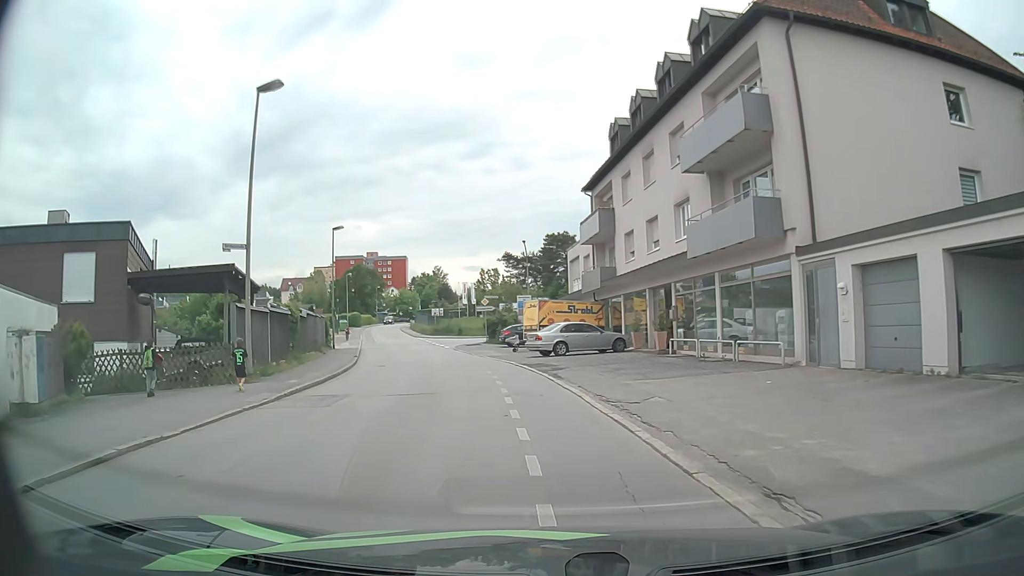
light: Day
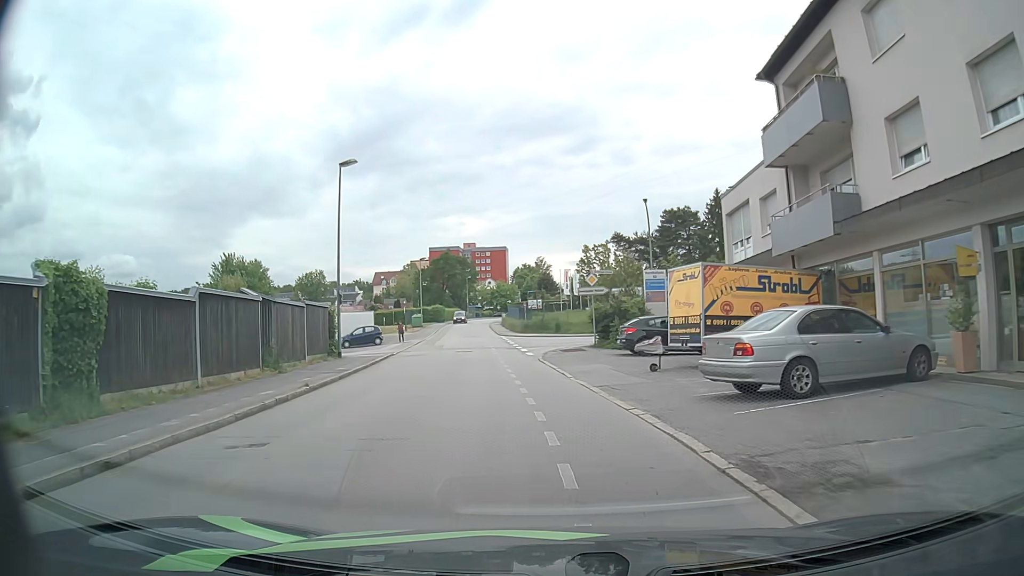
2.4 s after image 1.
(-1.6, +18.5) m; -10°
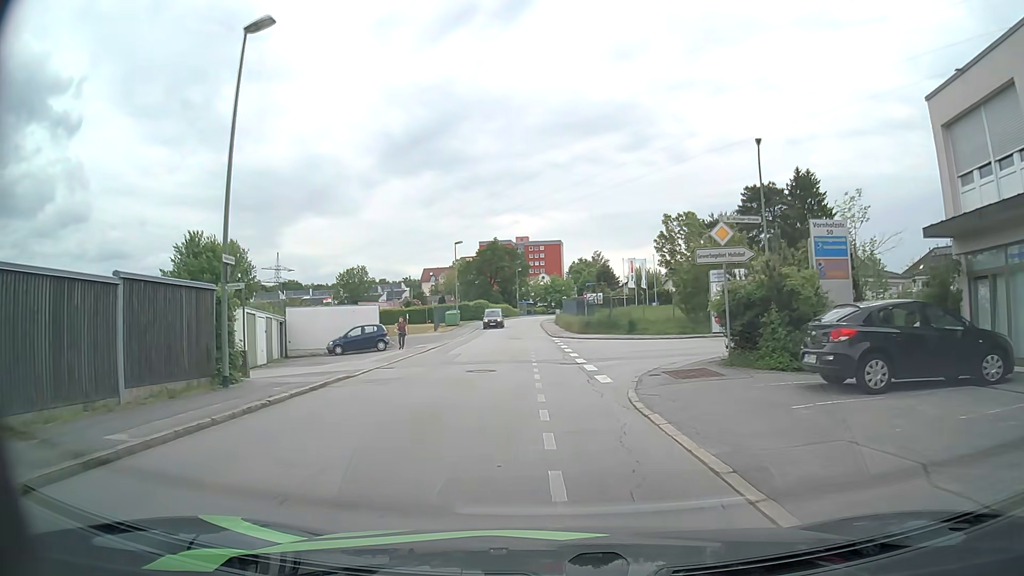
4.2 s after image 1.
(-0.5, +14.5) m; -4°
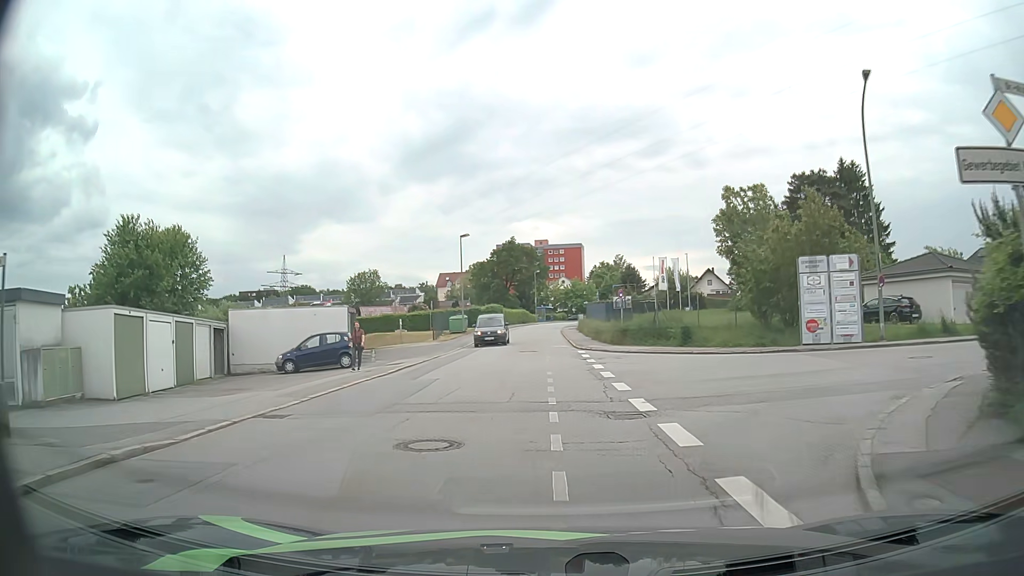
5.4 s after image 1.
(-0.2, +9.9) m; -2°
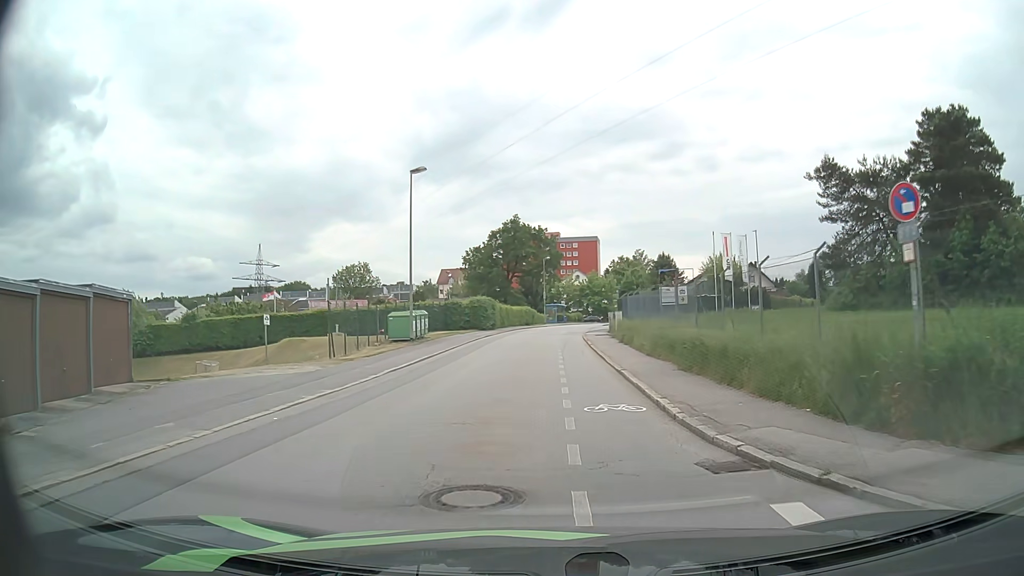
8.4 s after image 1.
(-0.5, +24.8) m; -1°
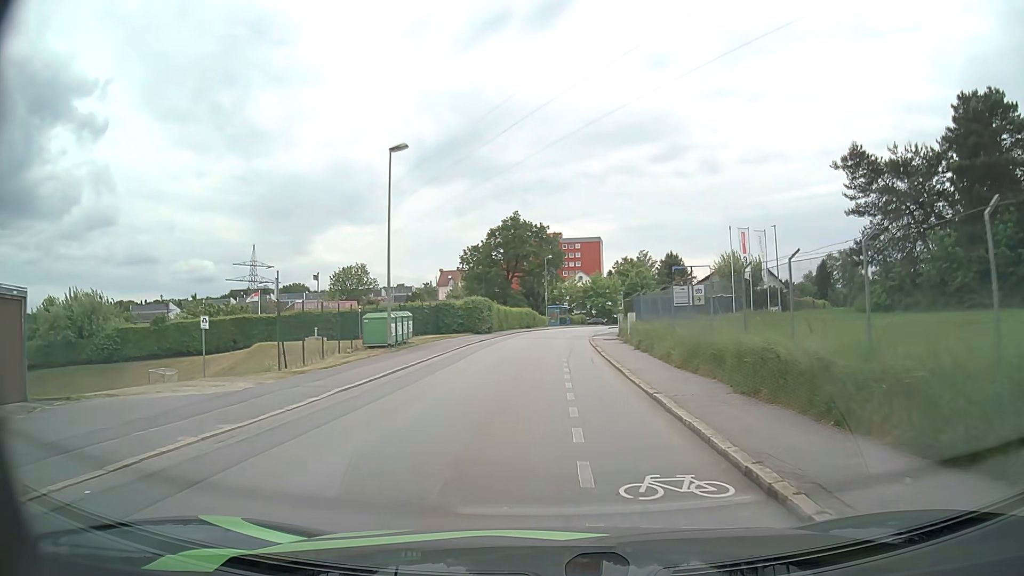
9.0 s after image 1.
(0.0, +4.7) m; 0°
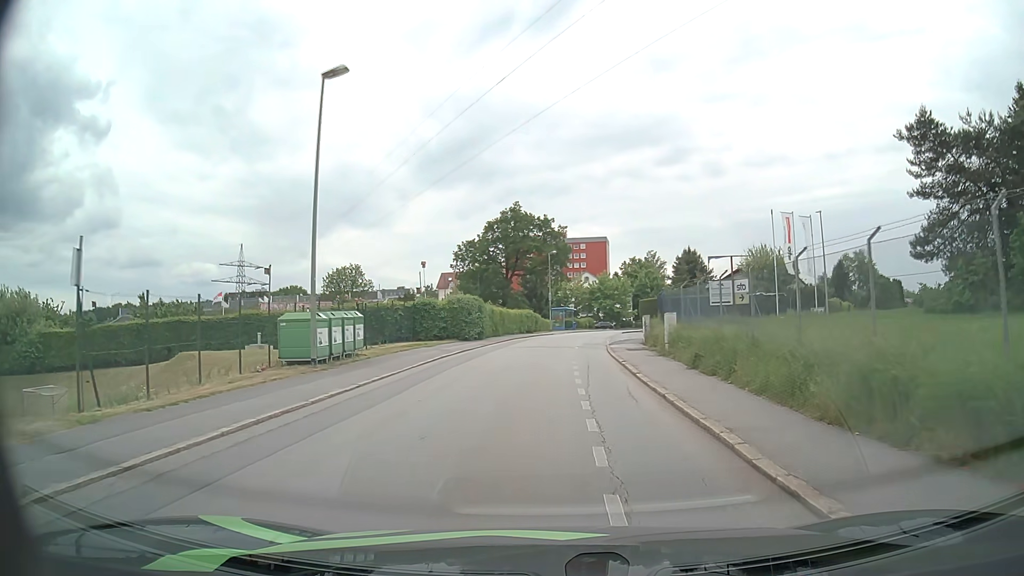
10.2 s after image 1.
(-0.1, +9.2) m; -1°
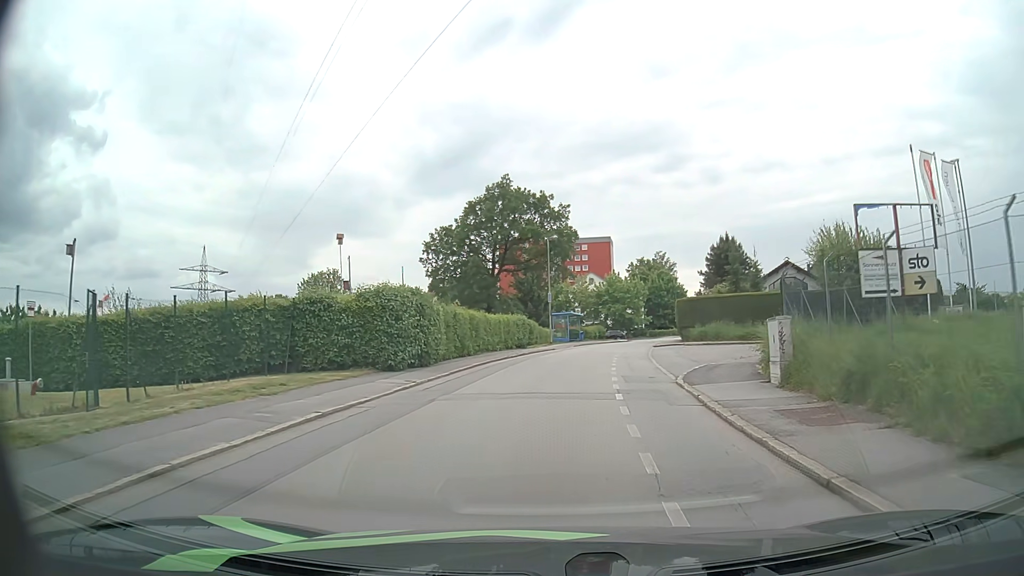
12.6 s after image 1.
(-0.1, +18.1) m; 0°
(0, +10) (+1, +20) (+2, +30) (+4, +40) (+5, +50) (+8, +59) (+11, +69) (+15, +78) (+18, +88) (+22, +97) m
